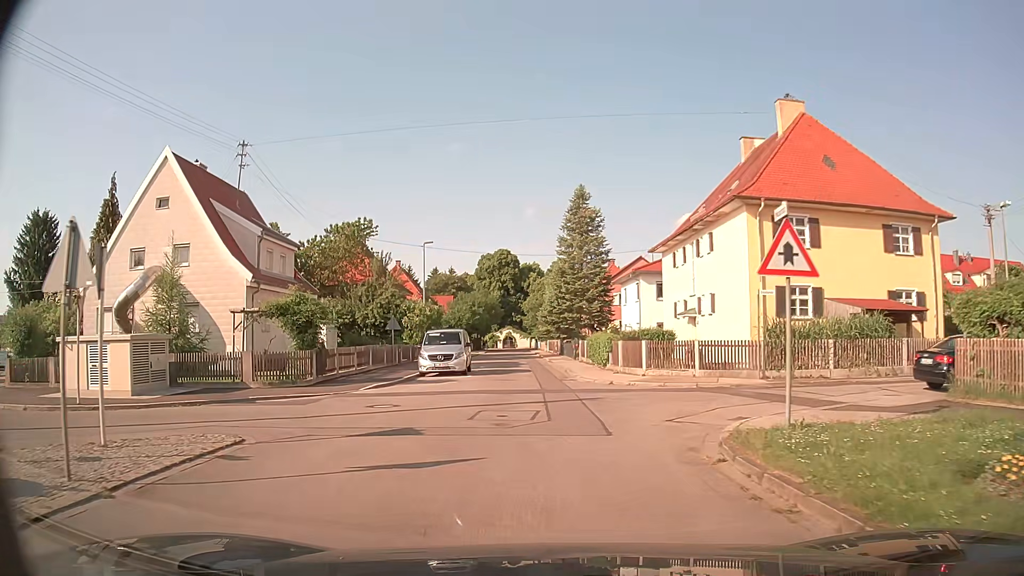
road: residential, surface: asphalt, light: Day
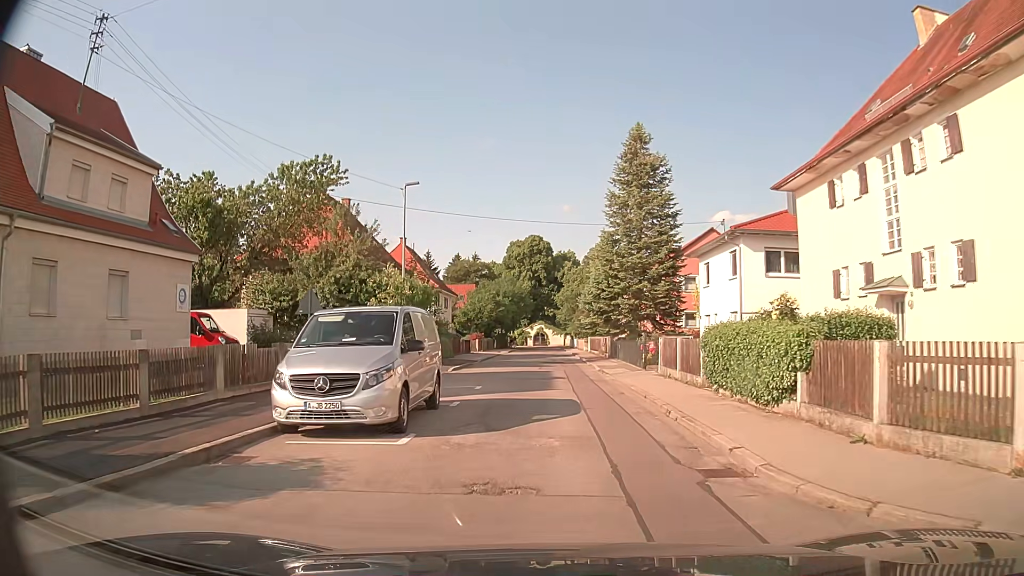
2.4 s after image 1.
(-0.8, +17.5) m; -3°
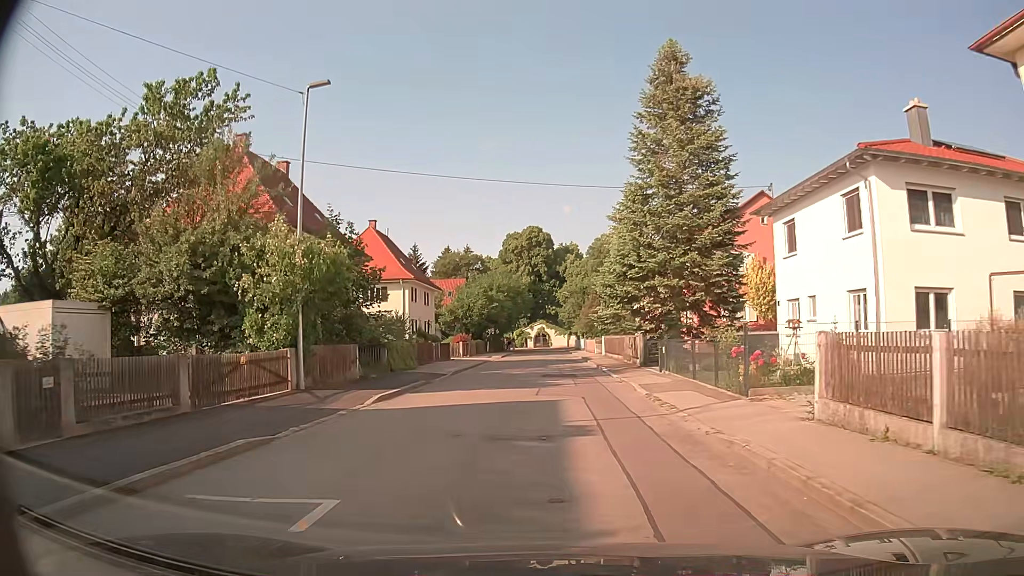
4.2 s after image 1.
(0.0, +13.4) m; +1°
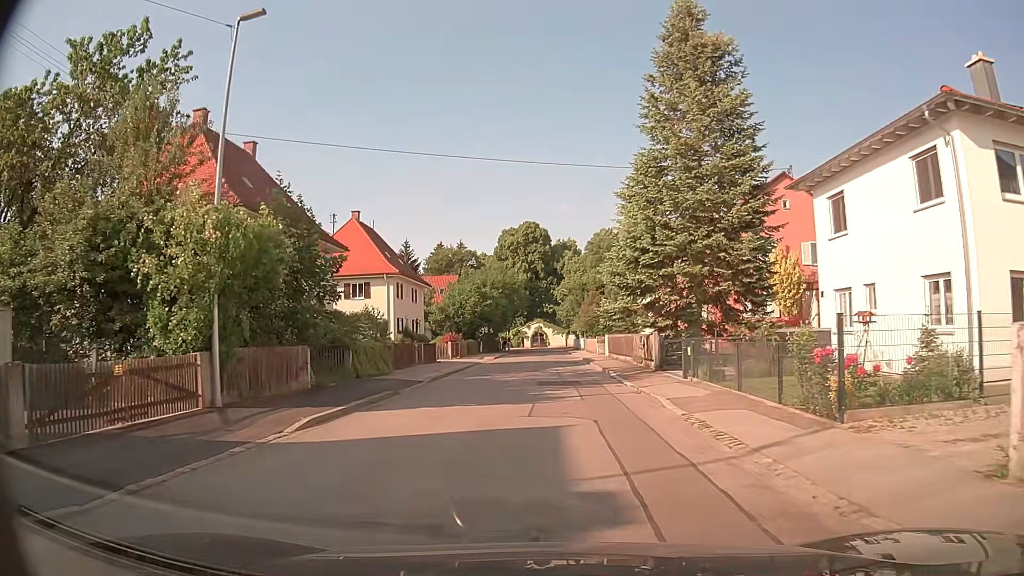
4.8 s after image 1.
(0.0, +4.7) m; 0°
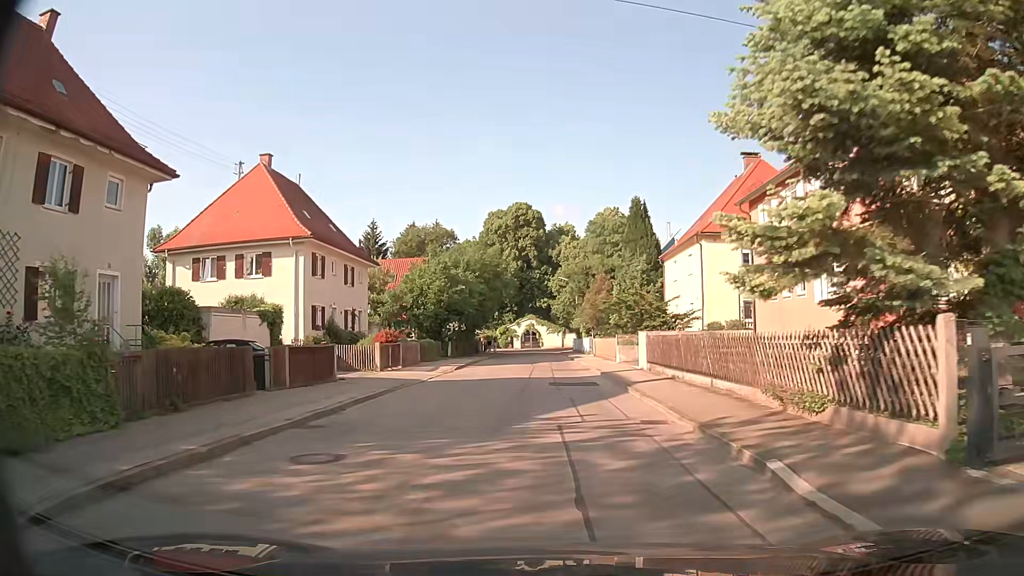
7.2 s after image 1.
(-0.1, +18.3) m; 0°
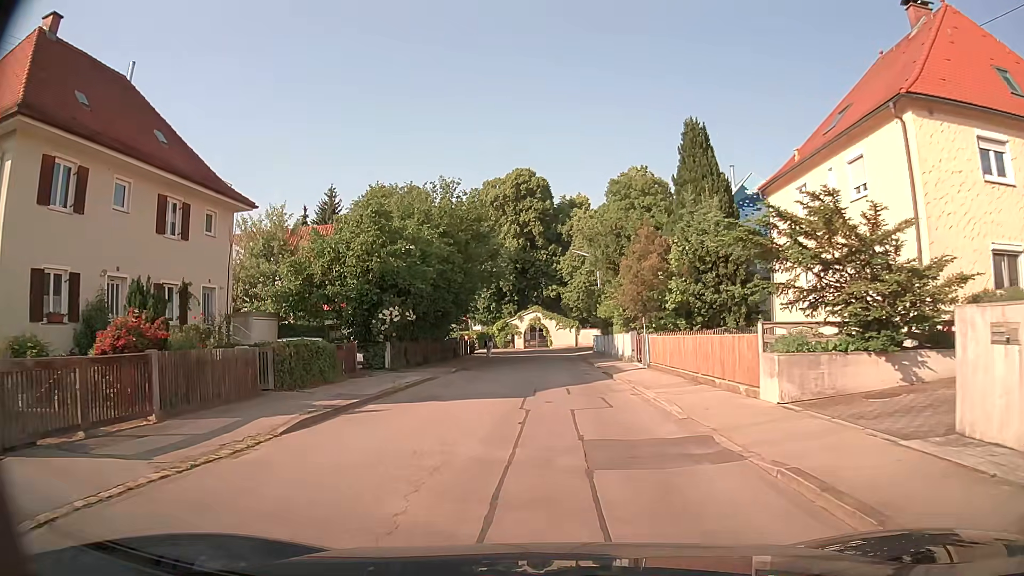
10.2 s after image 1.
(-0.1, +21.5) m; -2°
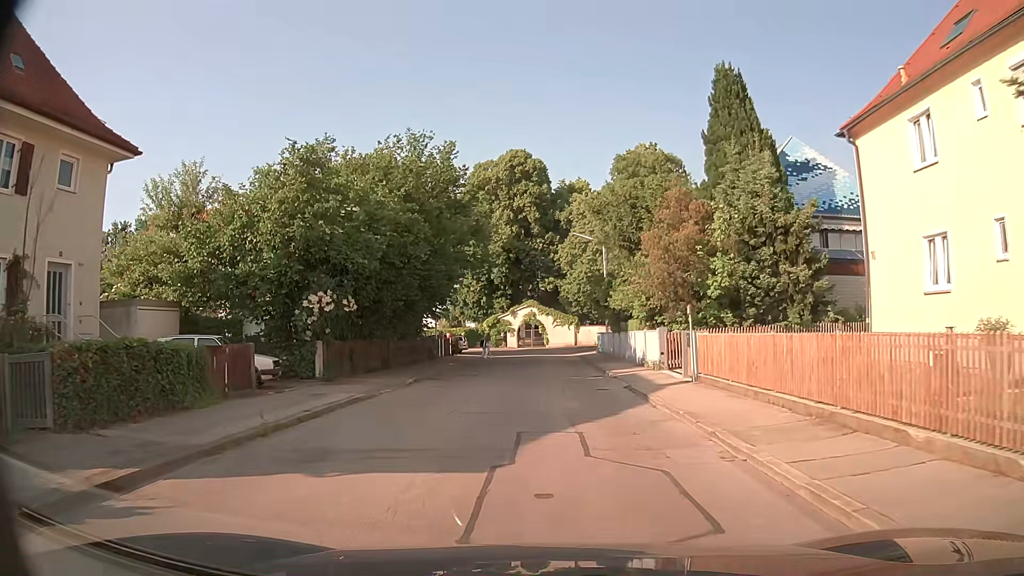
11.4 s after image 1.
(+0.1, +8.4) m; +1°
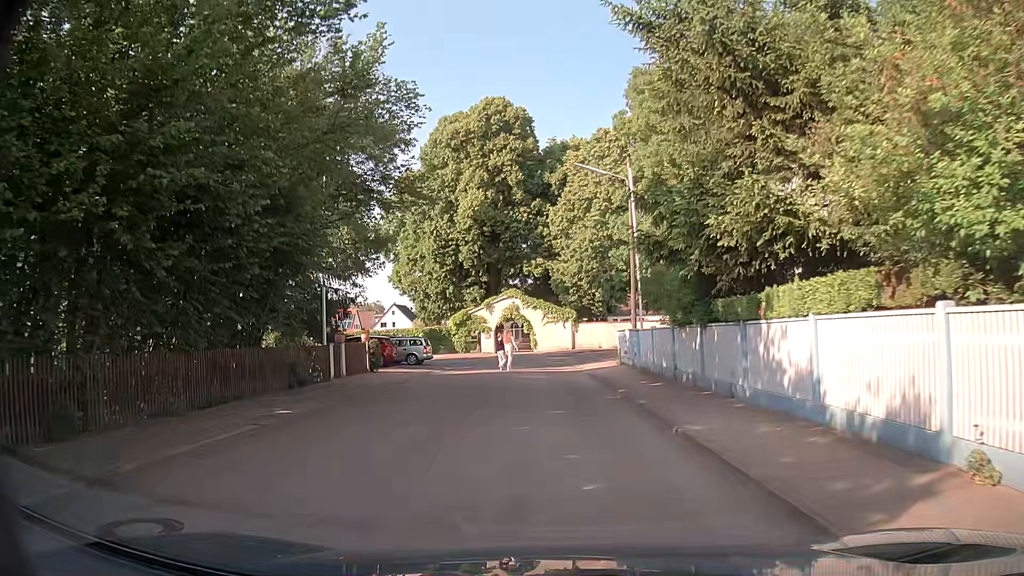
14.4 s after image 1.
(+0.3, +19.6) m; +1°
